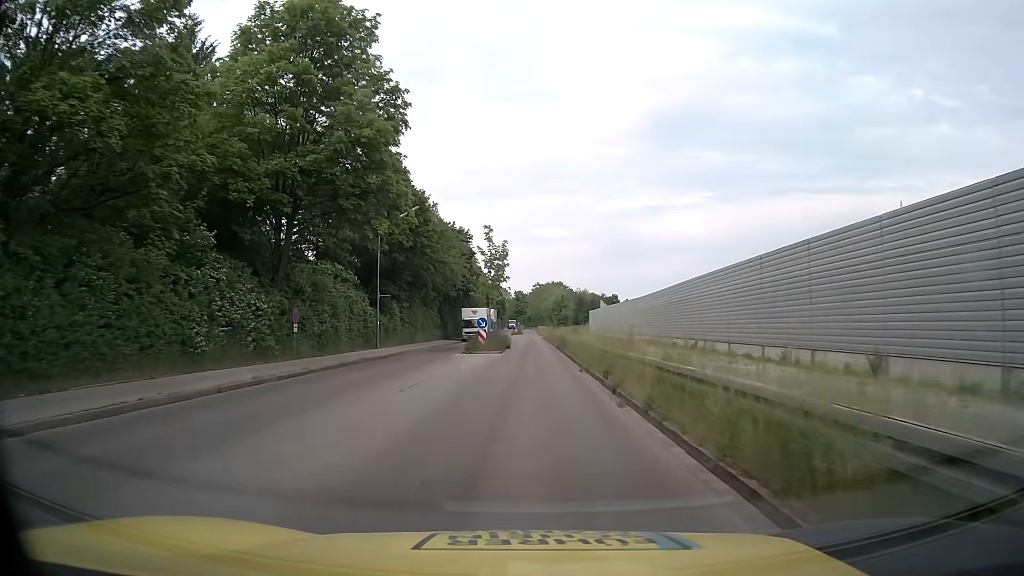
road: tertiary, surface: asphalt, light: Day
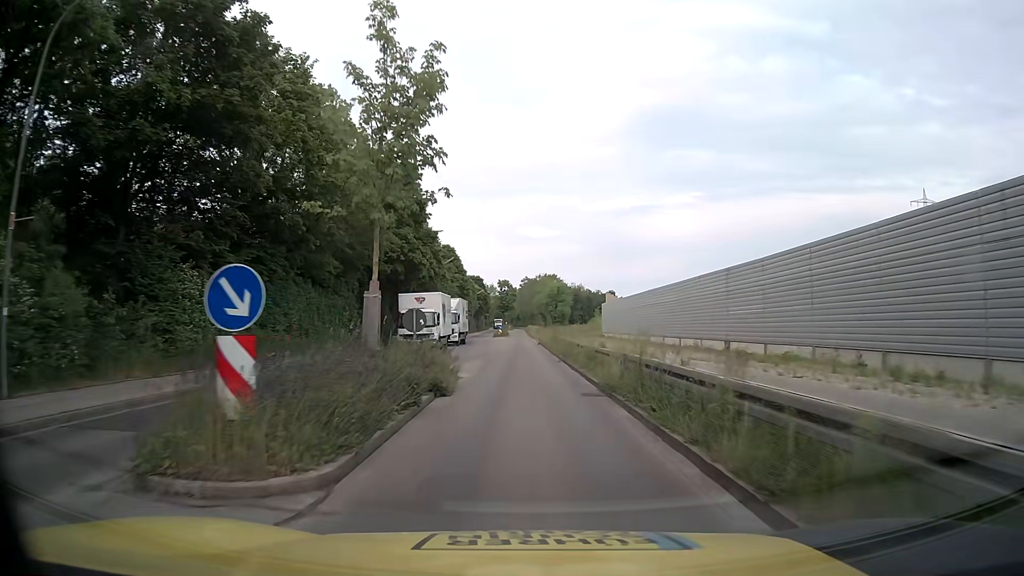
(+0.1, +30.0) m; +1°
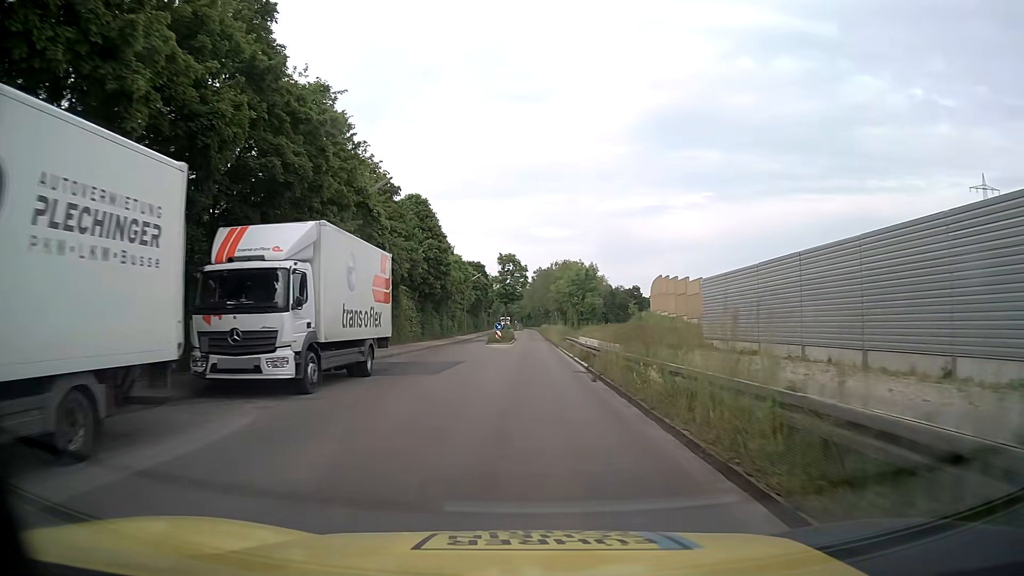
(-0.7, +37.7) m; -1°
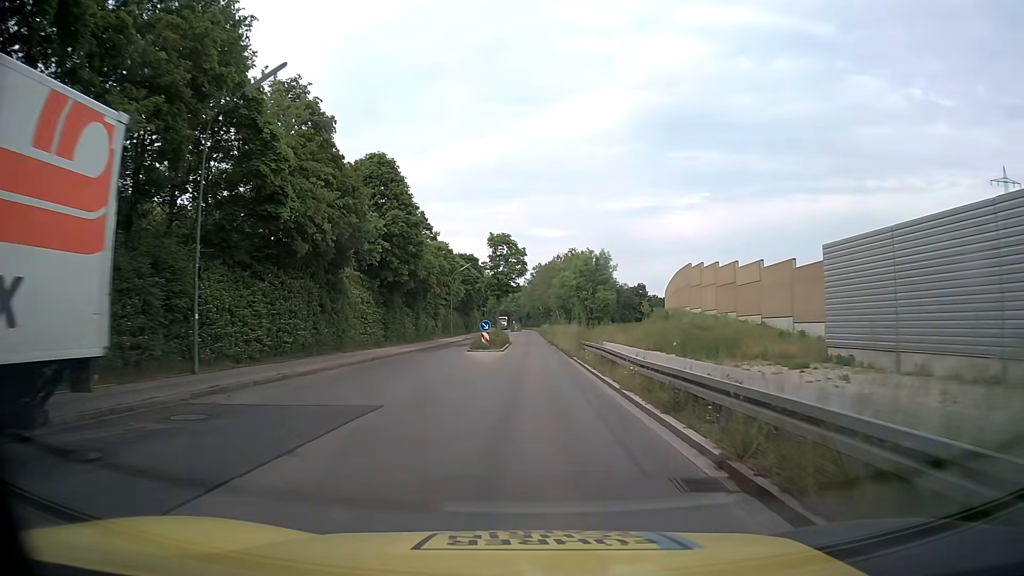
(0.0, +15.2) m; 0°
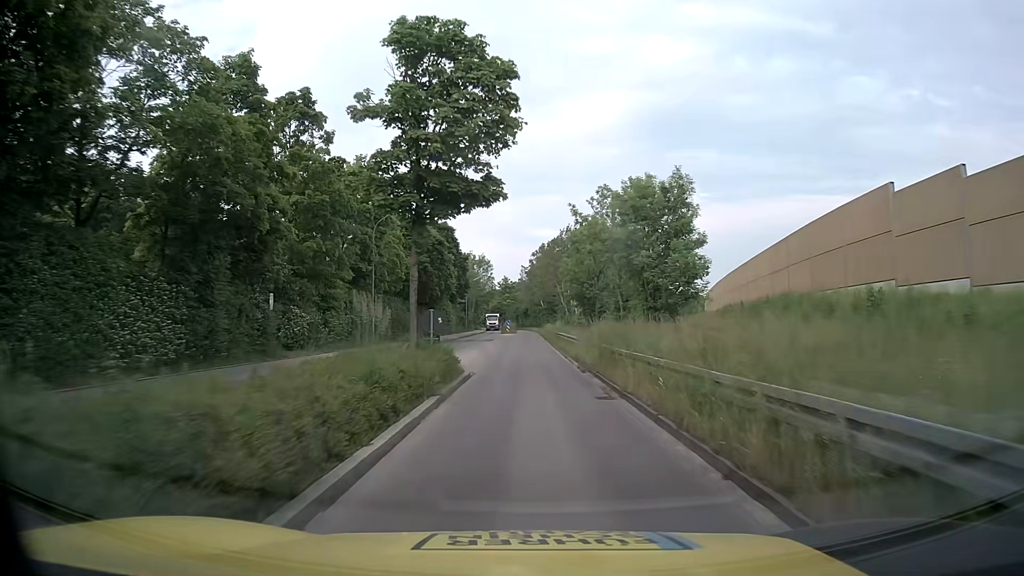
(0.0, +38.3) m; 0°
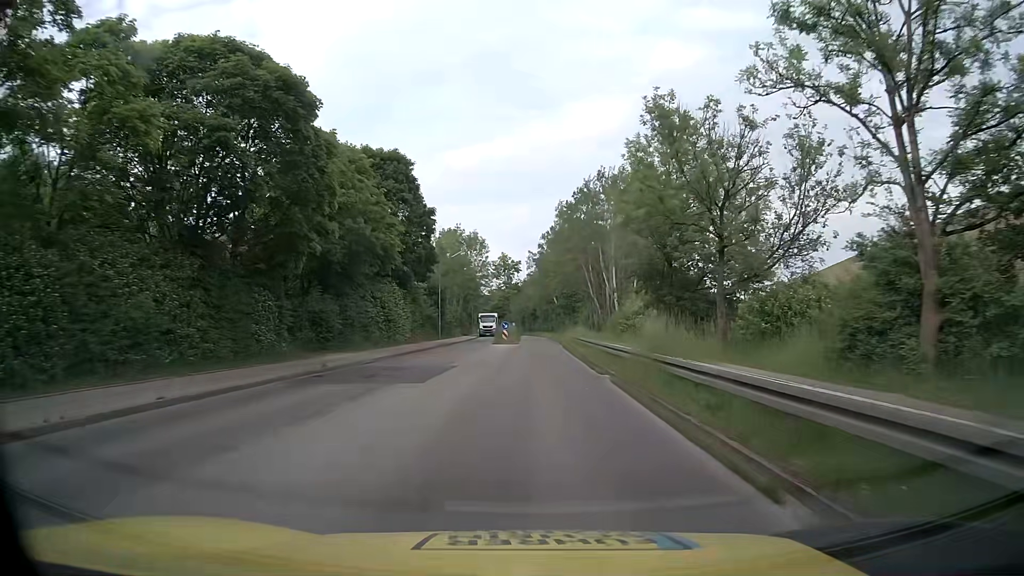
(-0.4, +37.5) m; -1°
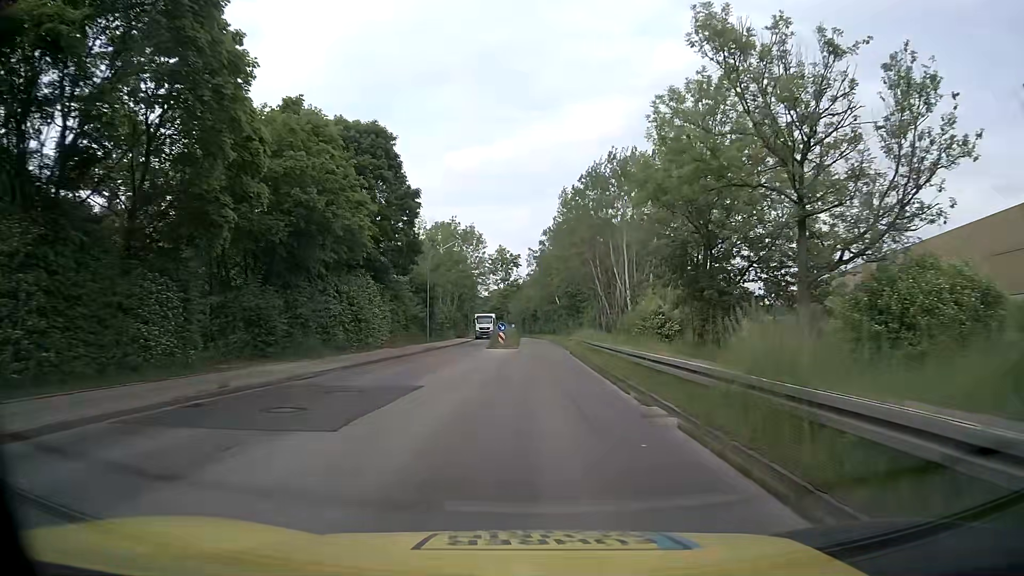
(0.0, +7.4) m; 0°
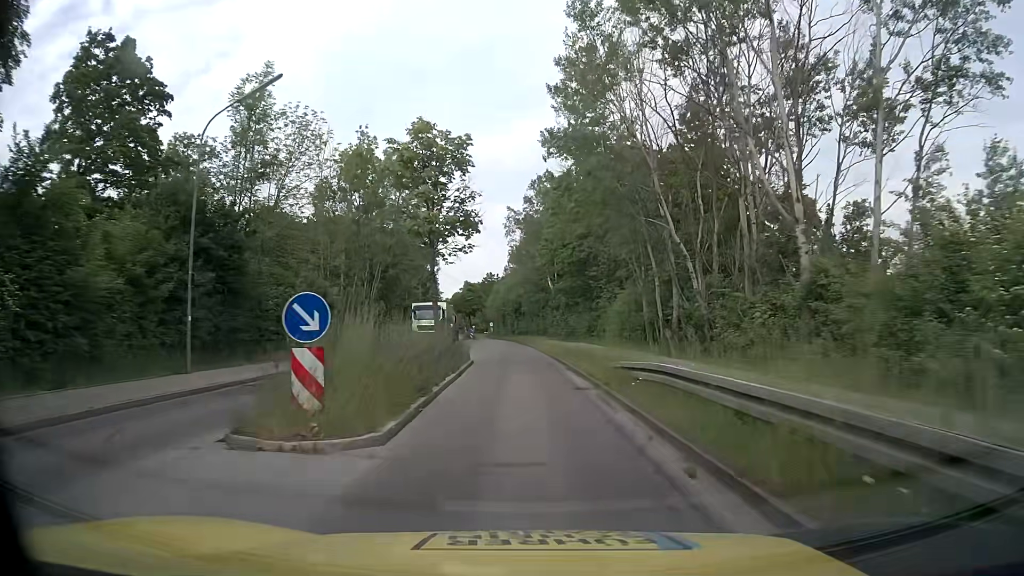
(+0.7, +37.2) m; +1°
(0, +10) (0, +20) (-1, +30) (-1, +40) (-2, +50) (-2, +60) (-3, +70) (-4, +80) (-5, +90) (-6, +100) m
